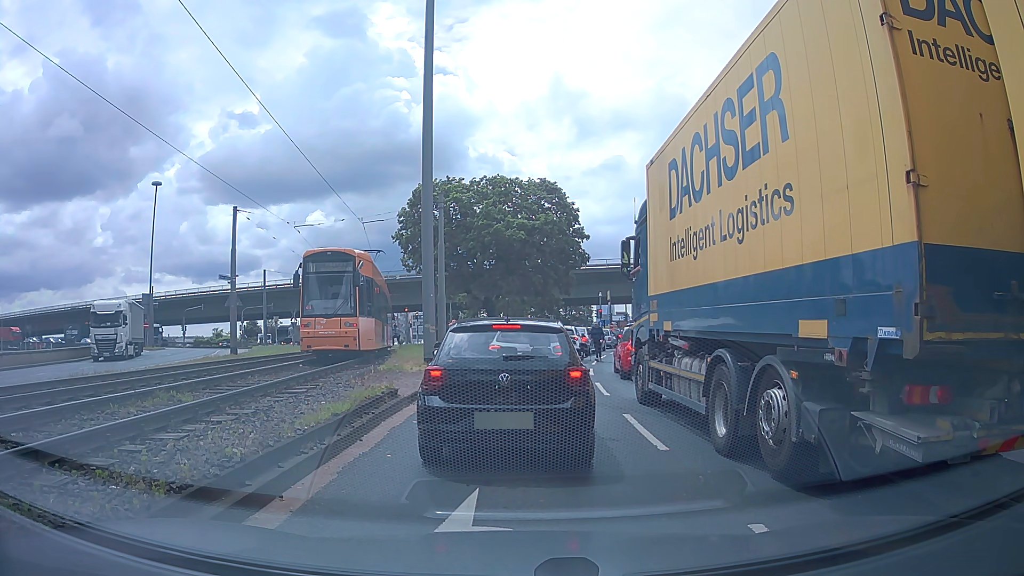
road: primary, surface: asphalt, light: Day
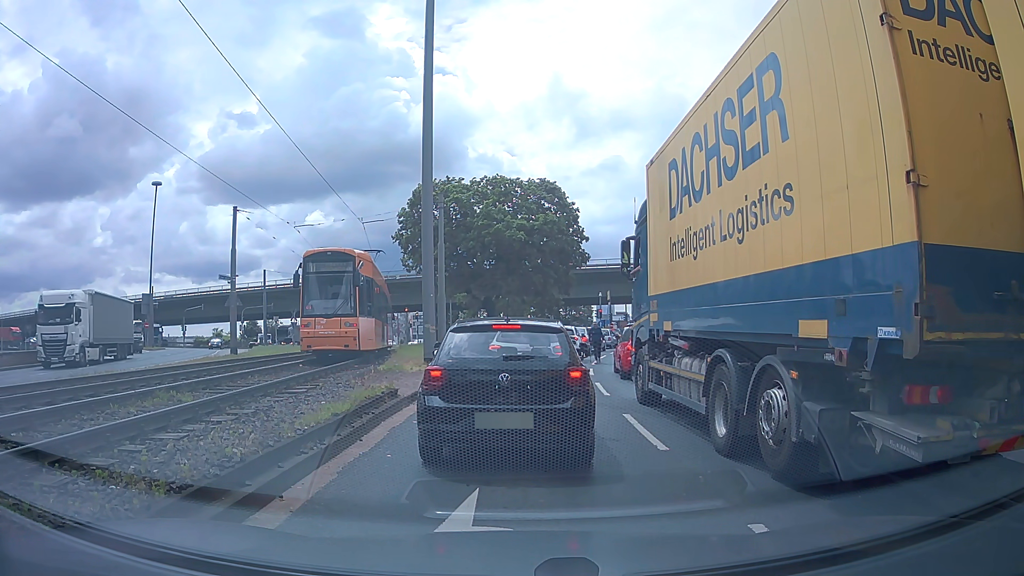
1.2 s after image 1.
(0.0, 0.0) m; 0°
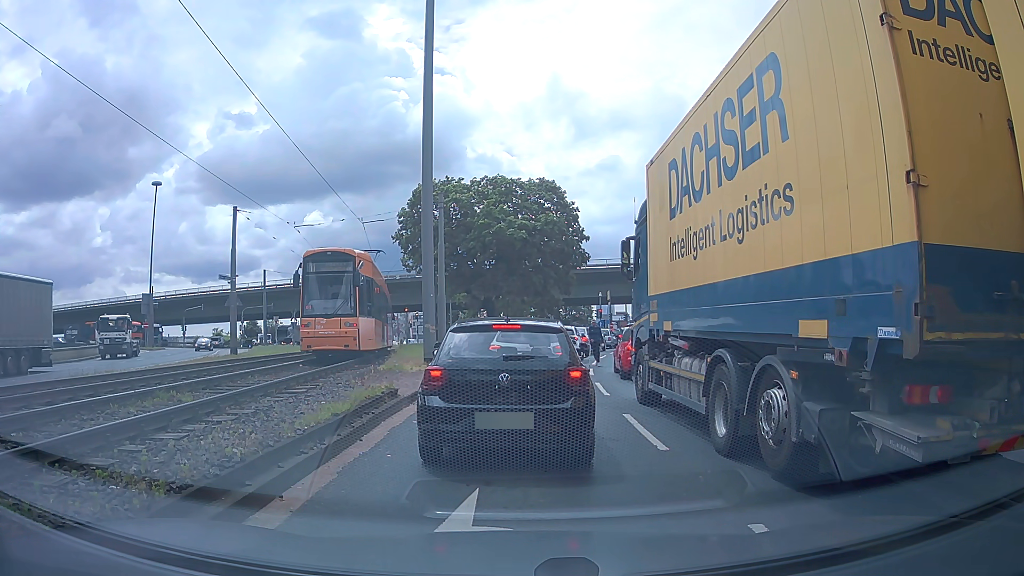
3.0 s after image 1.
(0.0, 0.0) m; 0°
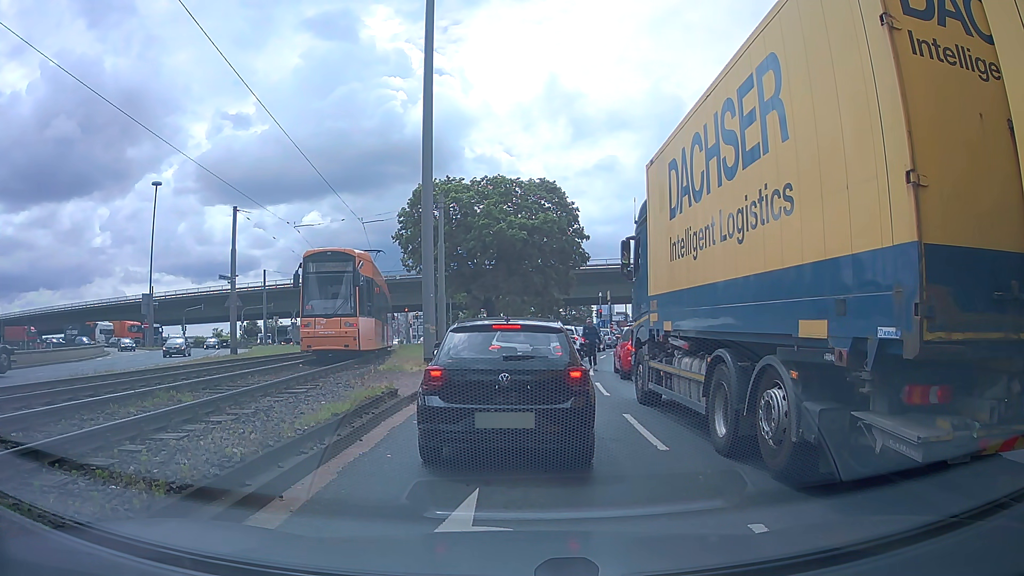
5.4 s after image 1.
(0.0, 0.0) m; 0°
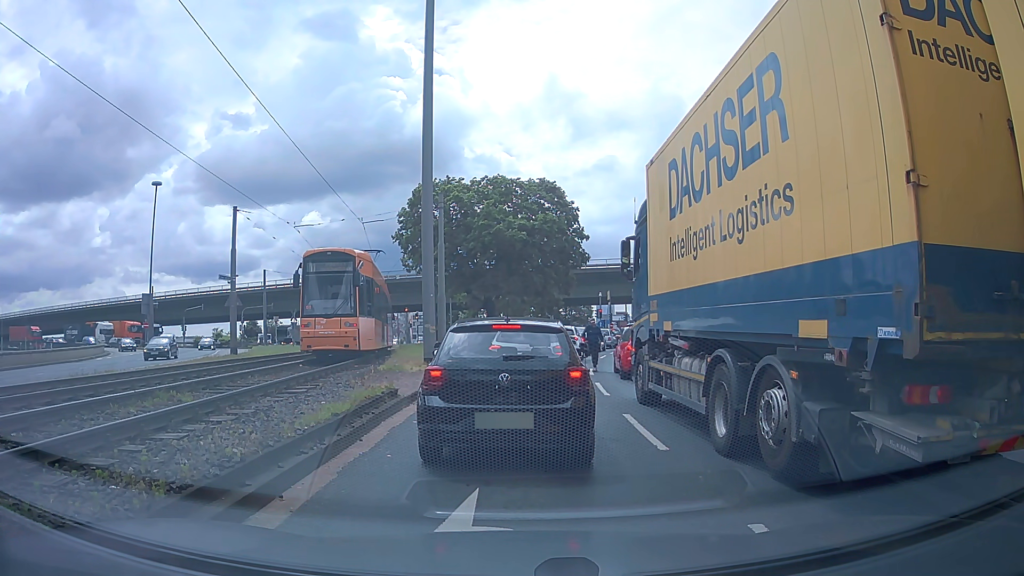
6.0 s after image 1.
(0.0, 0.0) m; 0°
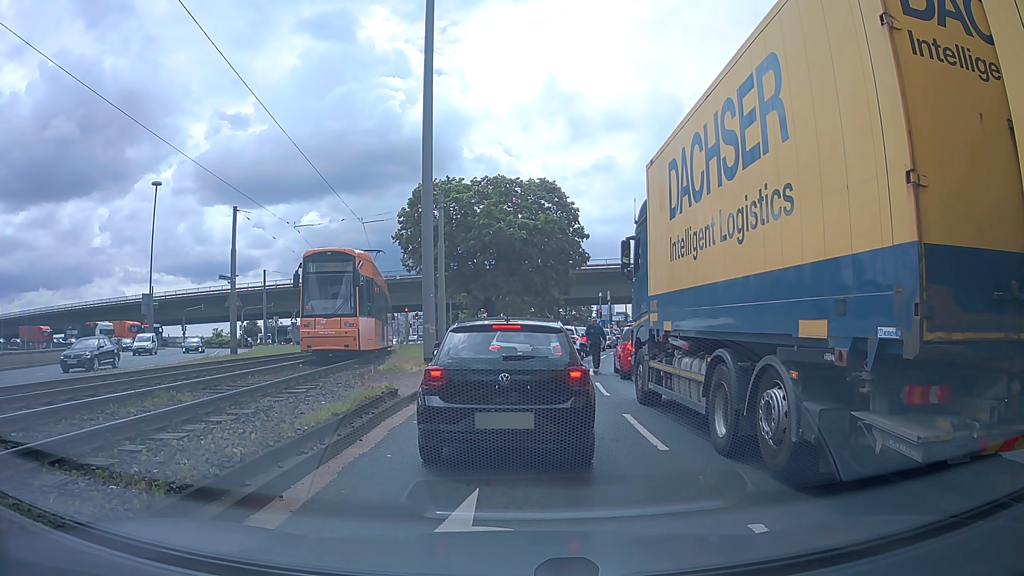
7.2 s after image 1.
(0.0, 0.0) m; 0°
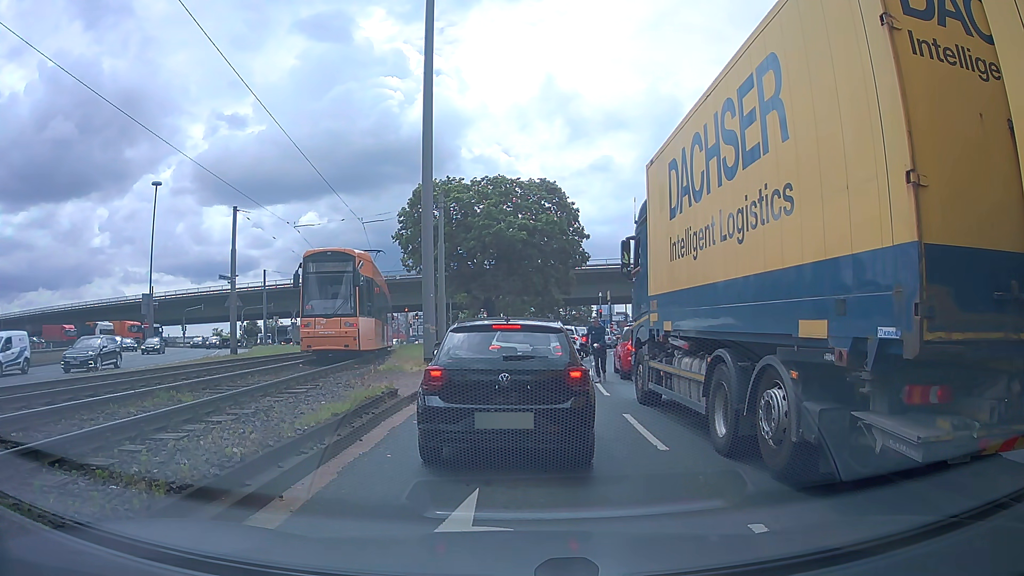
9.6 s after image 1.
(0.0, 0.0) m; 0°
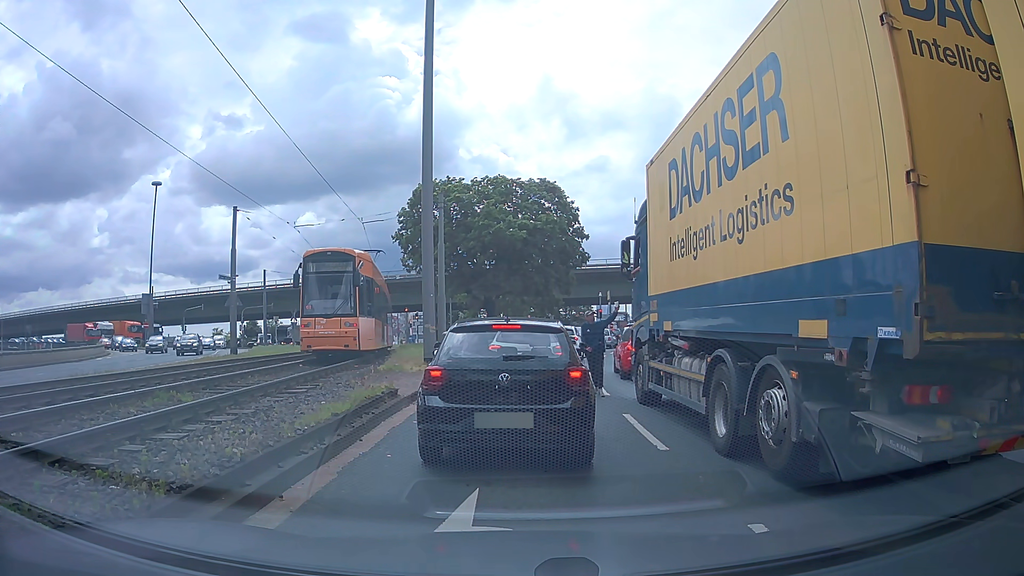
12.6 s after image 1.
(0.0, 0.0) m; 0°
